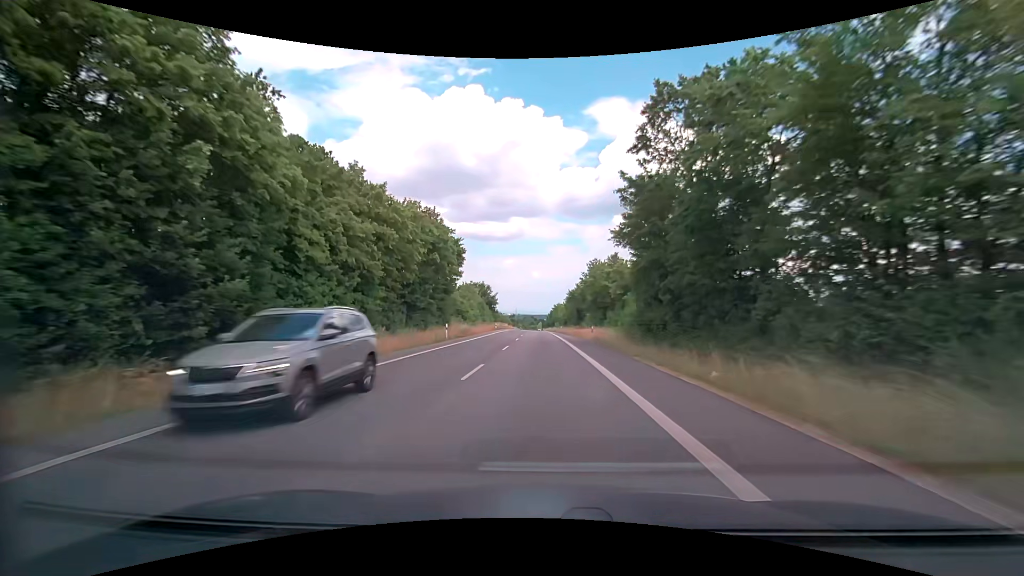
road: secondary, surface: asphalt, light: Day
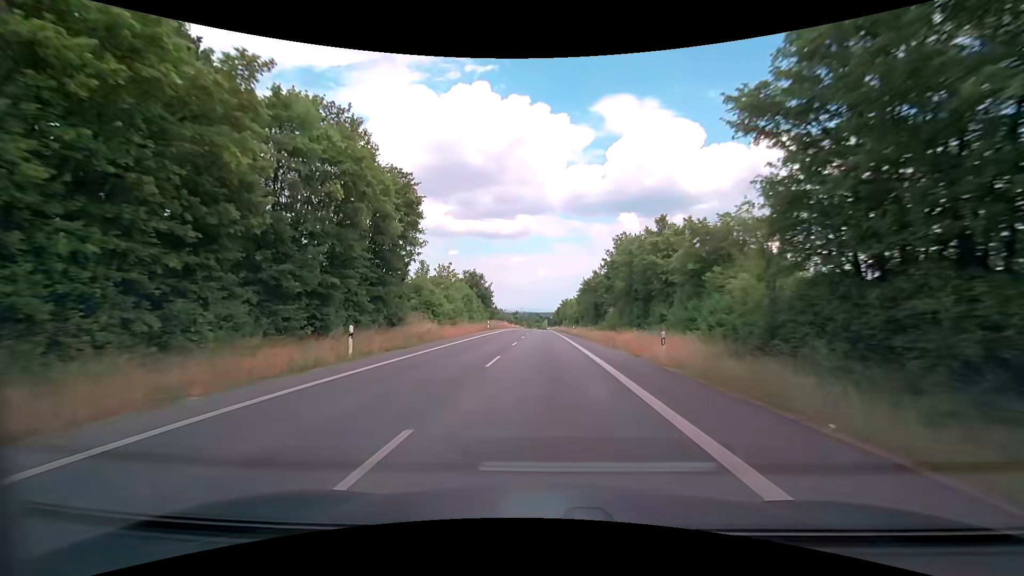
(-0.3, +21.1) m; -1°
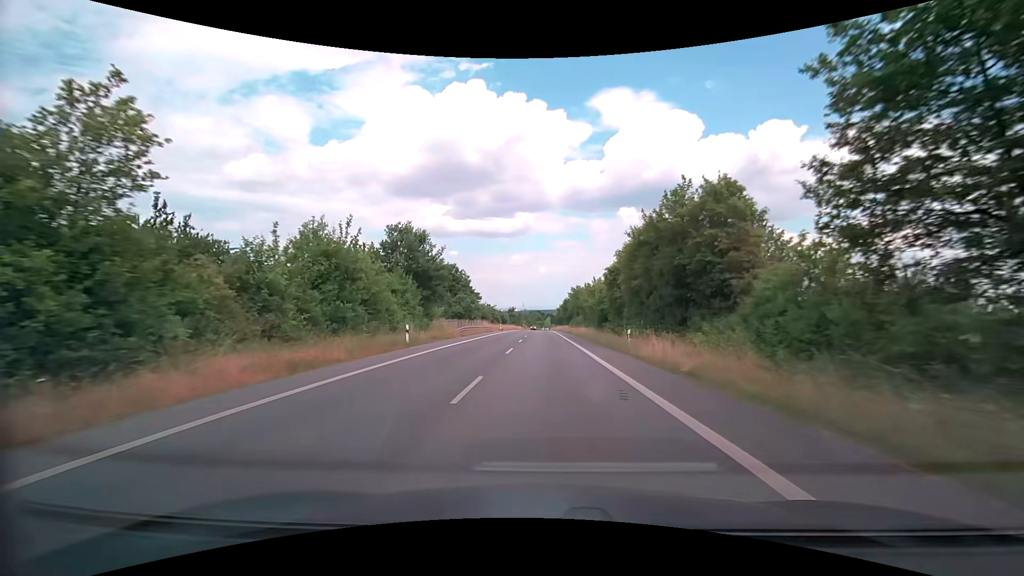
(-0.3, +42.1) m; 0°
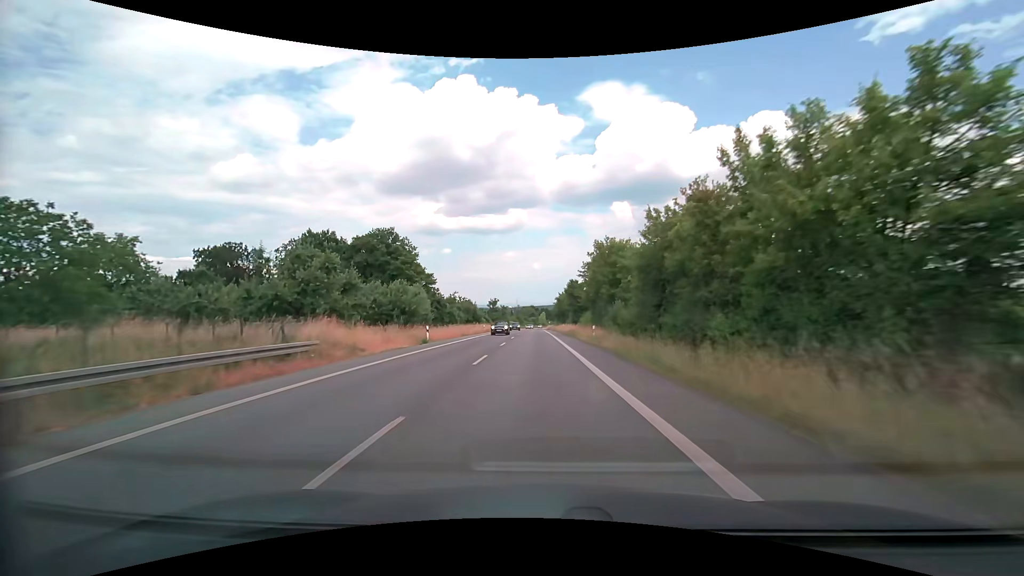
(+0.2, +53.0) m; +1°
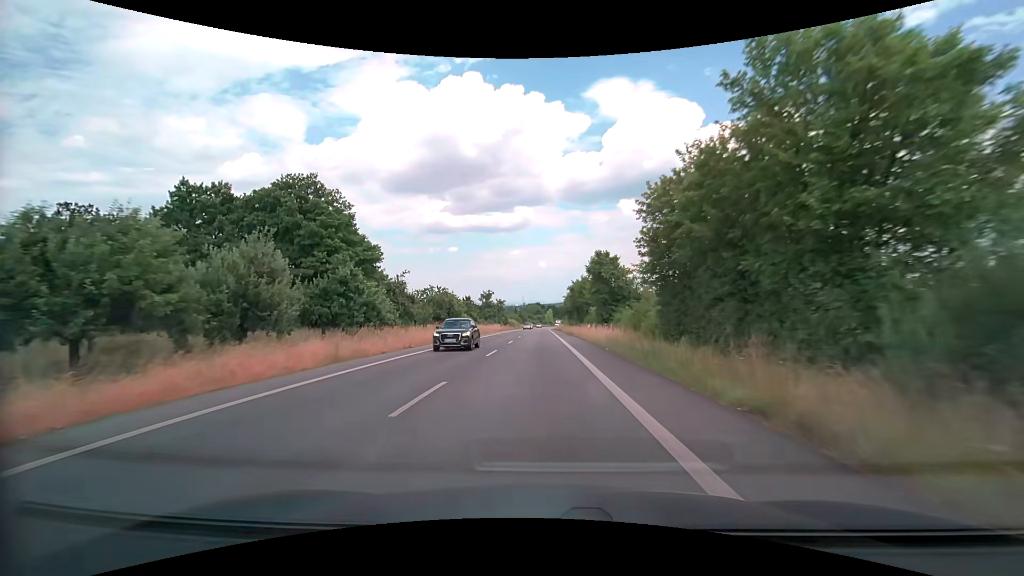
(-0.2, +32.2) m; -1°
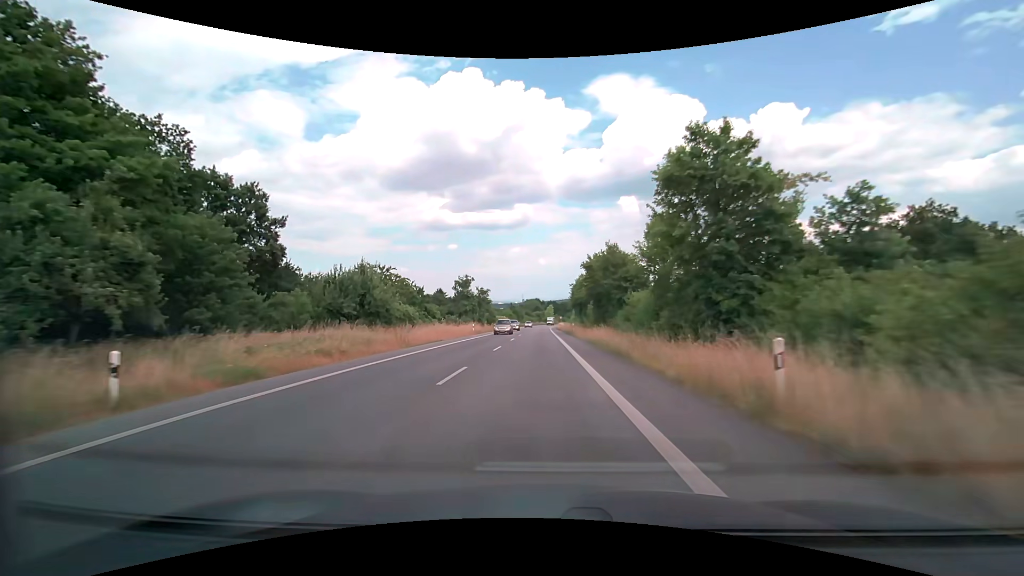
(0.0, +32.6) m; 0°
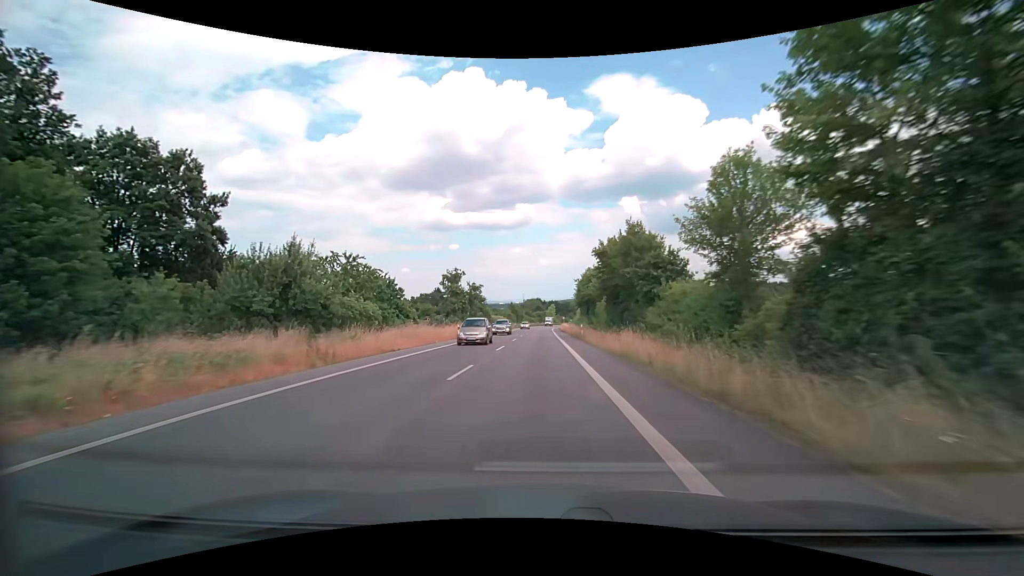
(0.0, +11.0) m; 0°
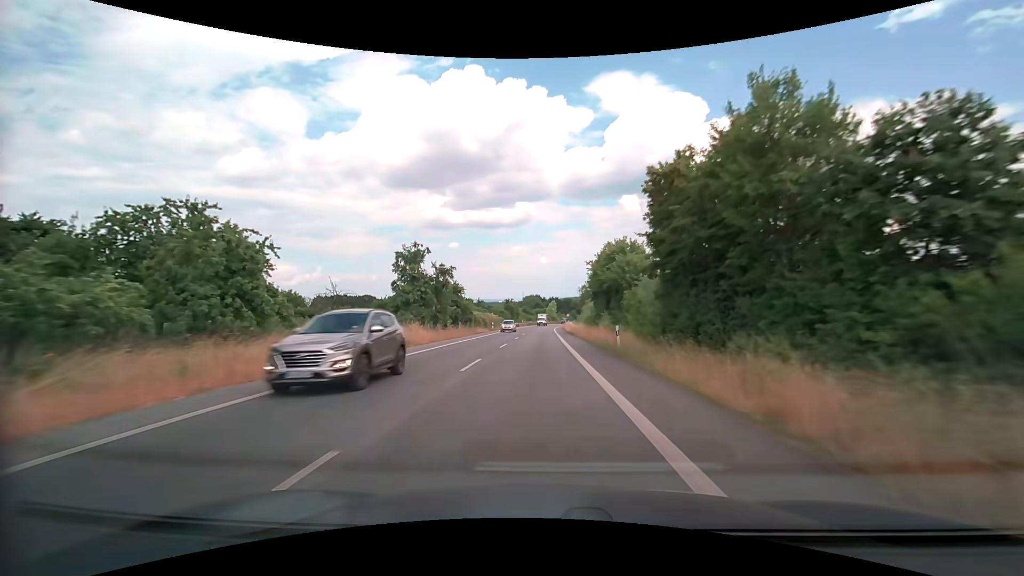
(0.0, +22.2) m; 0°
(0, +10) (0, +20) (0, +30) (0, +40) (0, +50) (0, +60) (0, +70) (+1, +80) (+1, +90) (+1, +100) m
